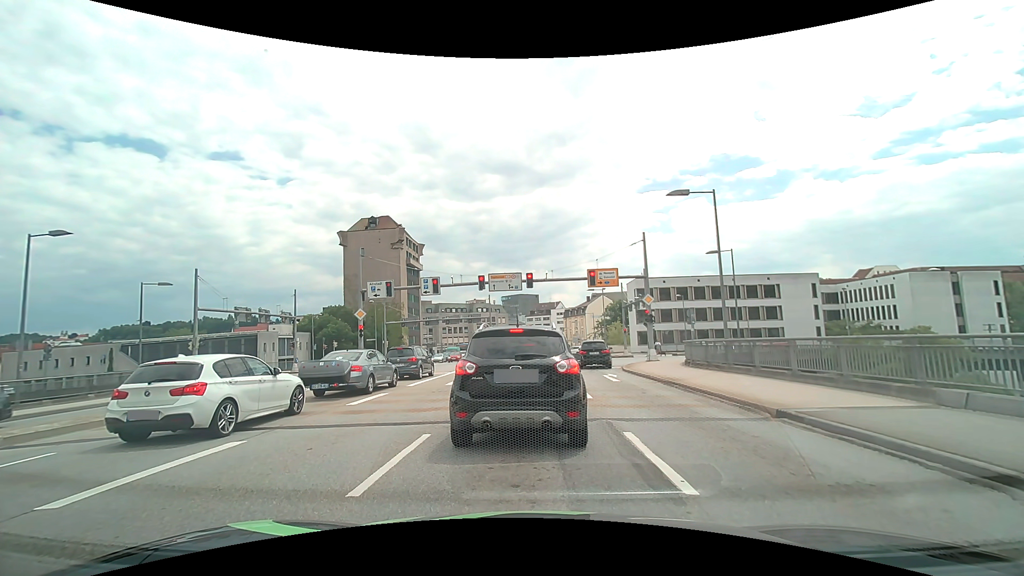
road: primary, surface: asphalt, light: Day
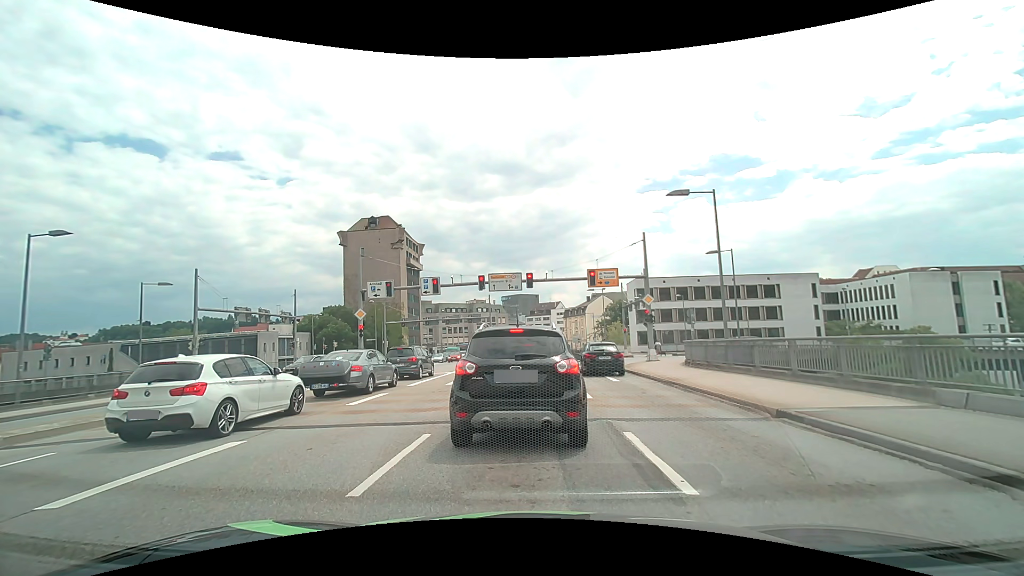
(0.0, 0.0) m; 0°
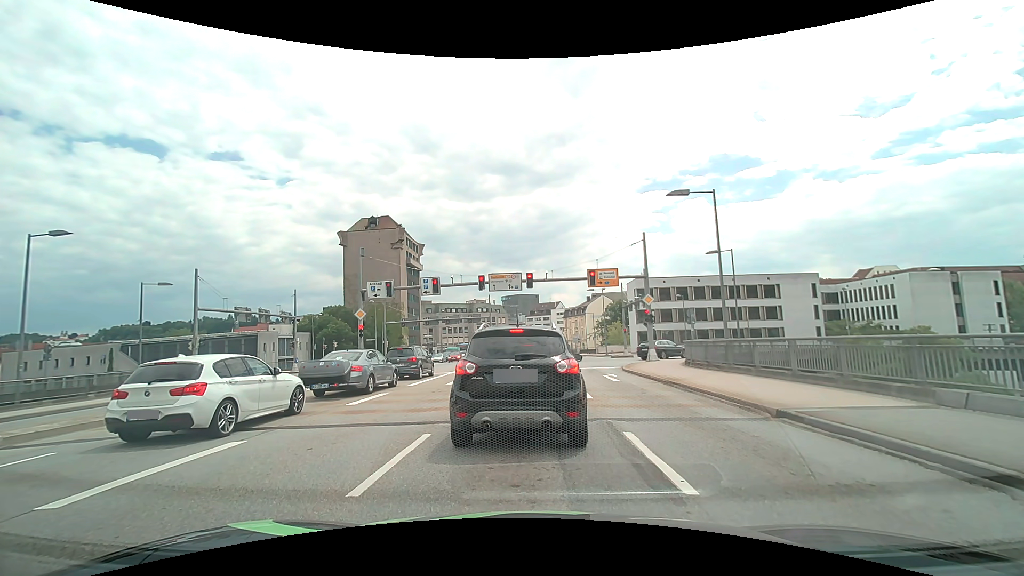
(0.0, 0.0) m; 0°
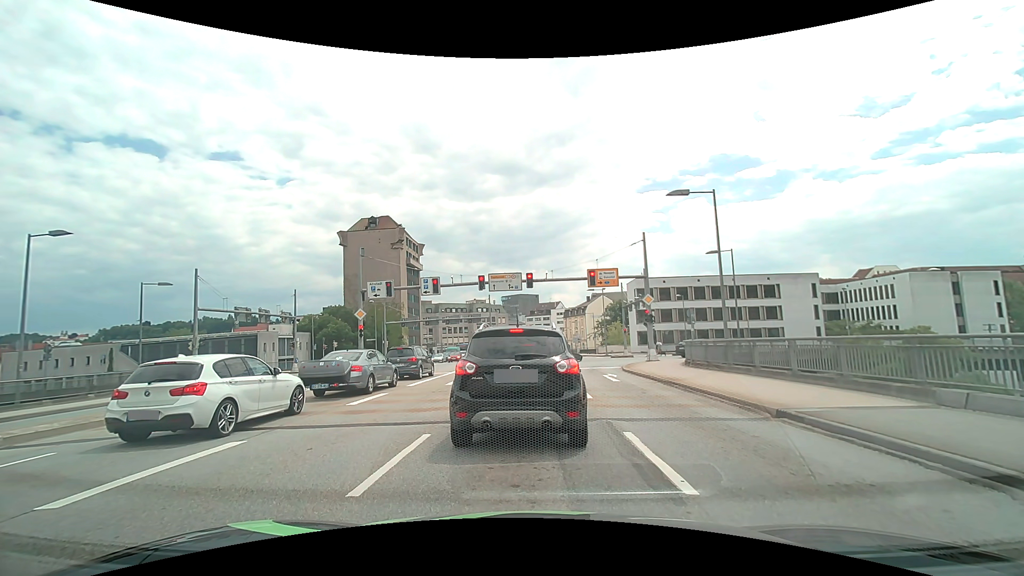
(0.0, 0.0) m; 0°
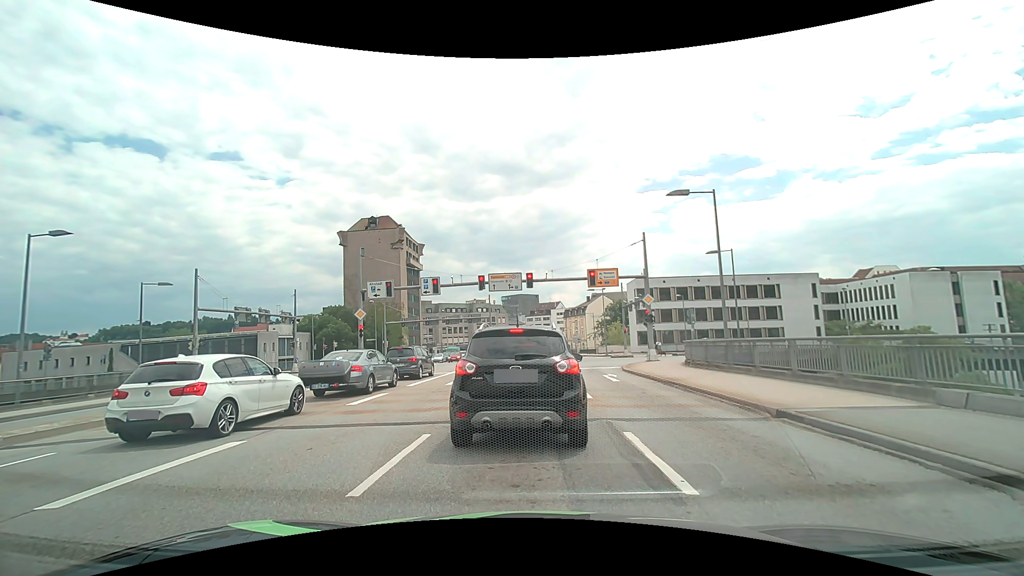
(0.0, 0.0) m; 0°
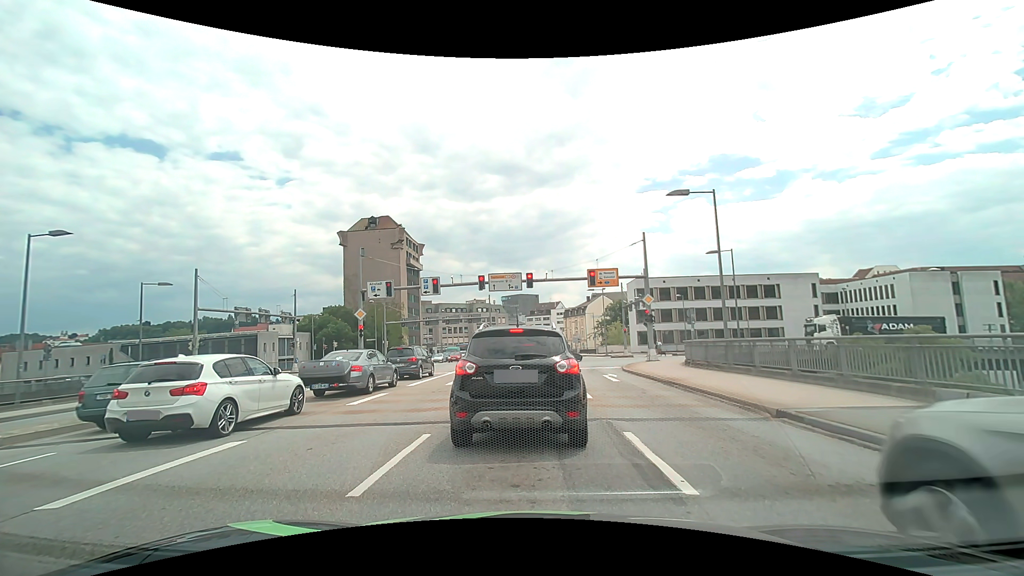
(0.0, 0.0) m; 0°
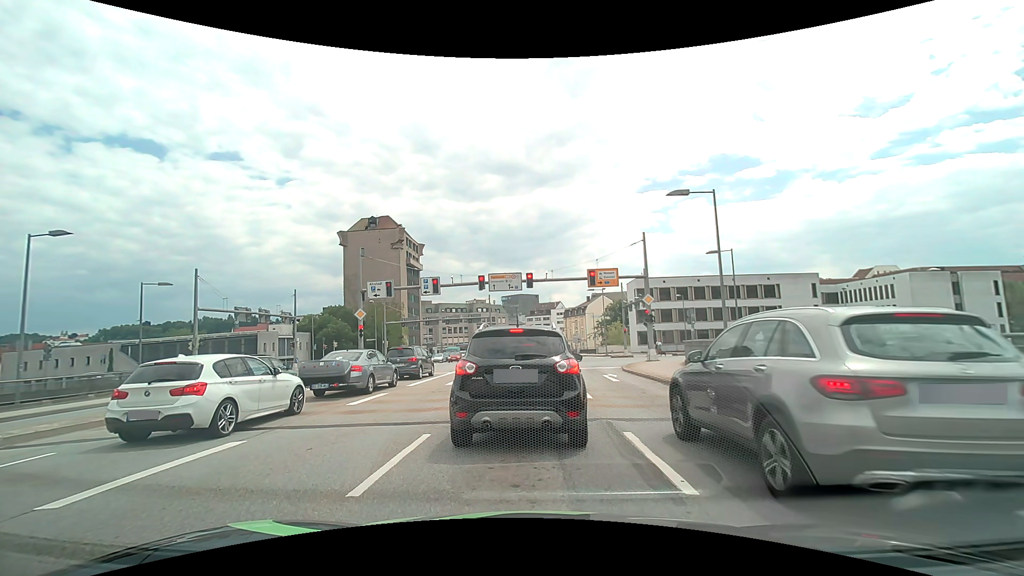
(0.0, 0.0) m; 0°
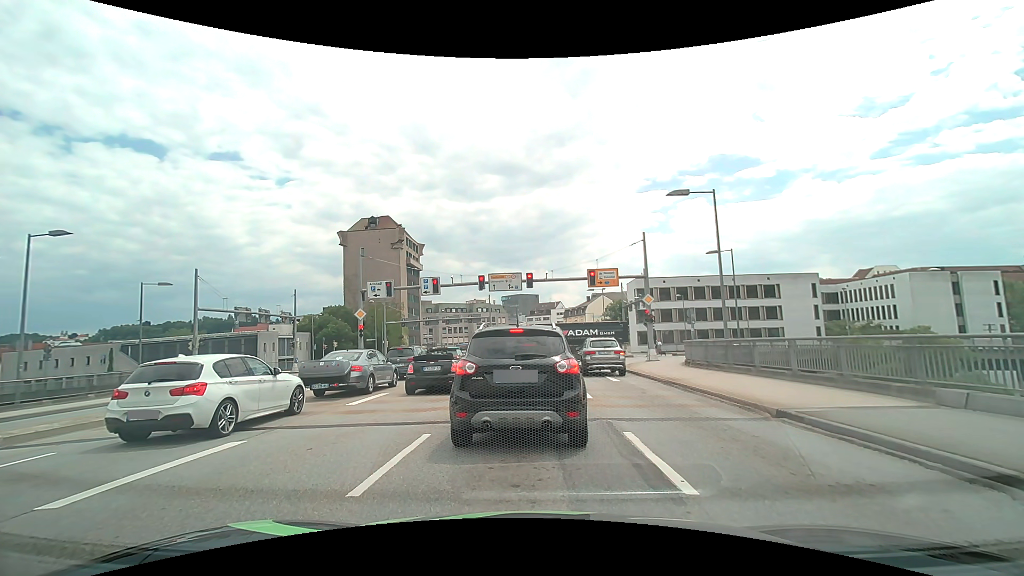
(0.0, 0.0) m; 0°
(0, +10) (0, +20) (0, +30) (0, +40) (+1, +50) (+1, +60) (+1, +70) (+1, +80) (+1, +90) (+1, +100) m
